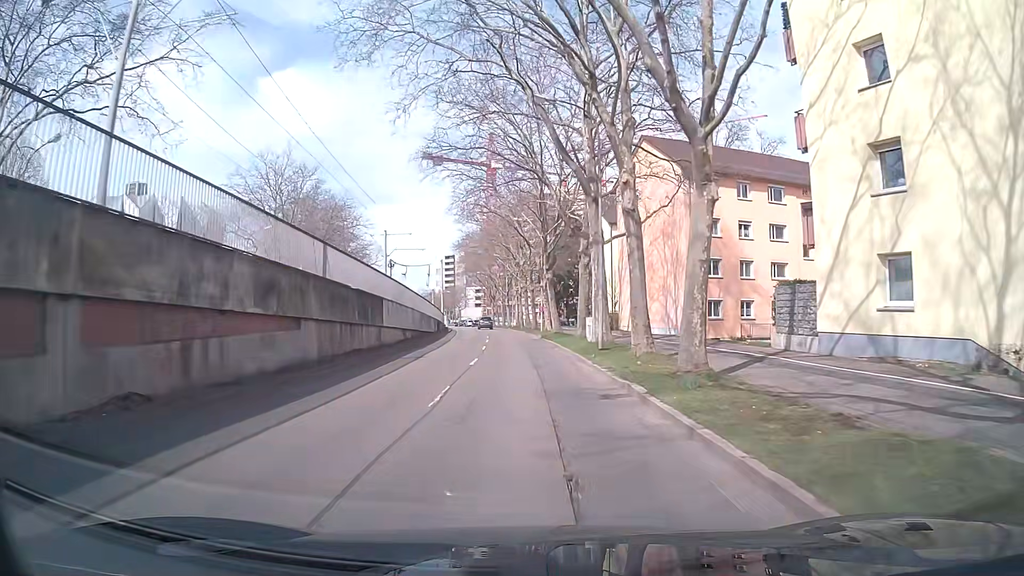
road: tertiary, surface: asphalt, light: Day
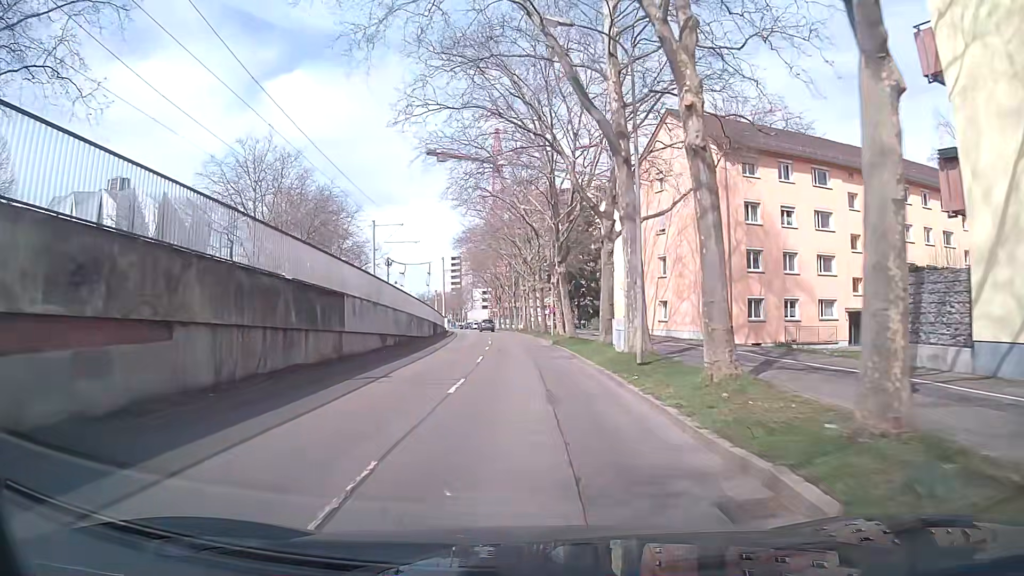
(-0.1, +6.9) m; -2°
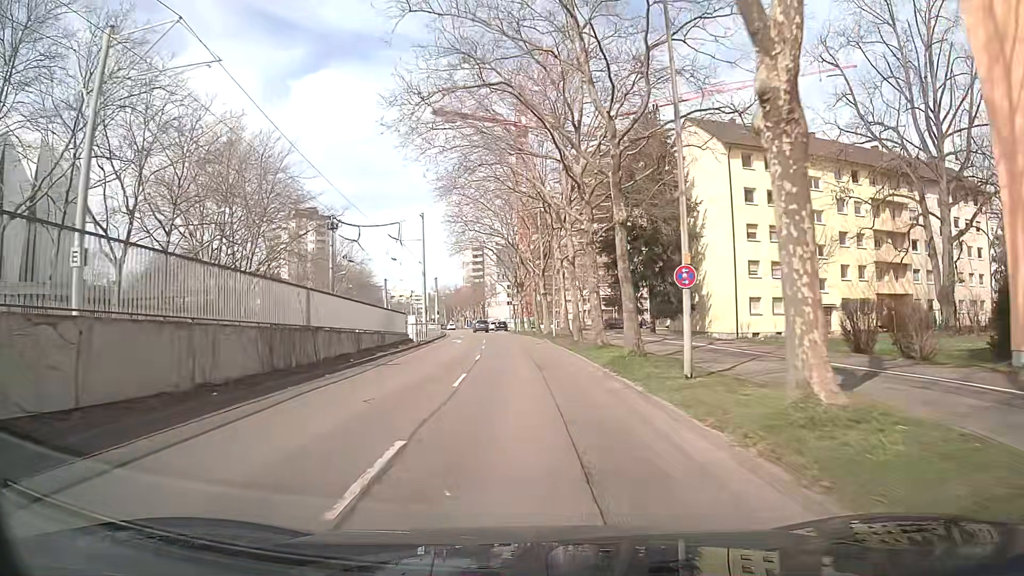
(-0.6, +35.2) m; -2°
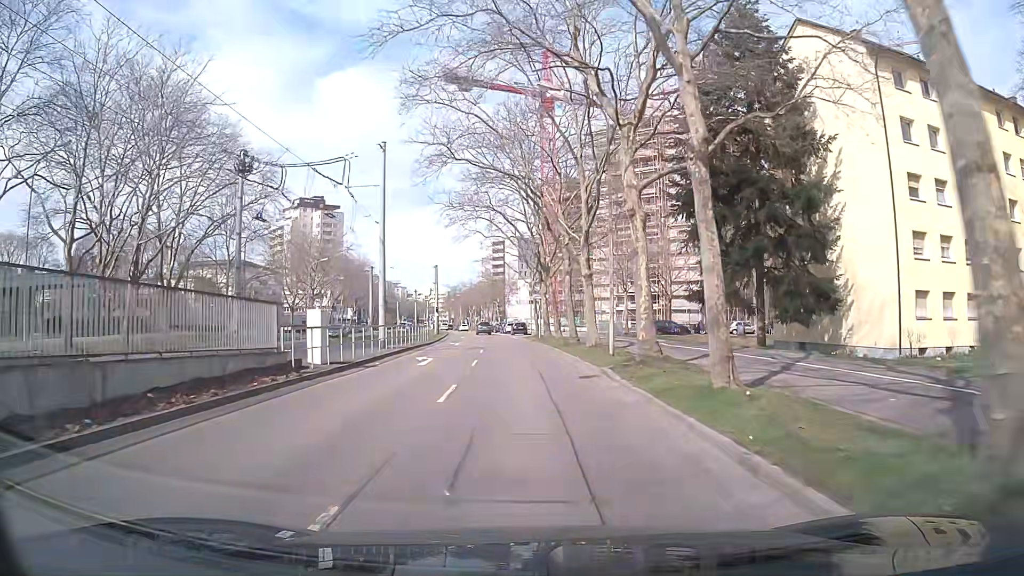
(-0.3, +20.6) m; -2°
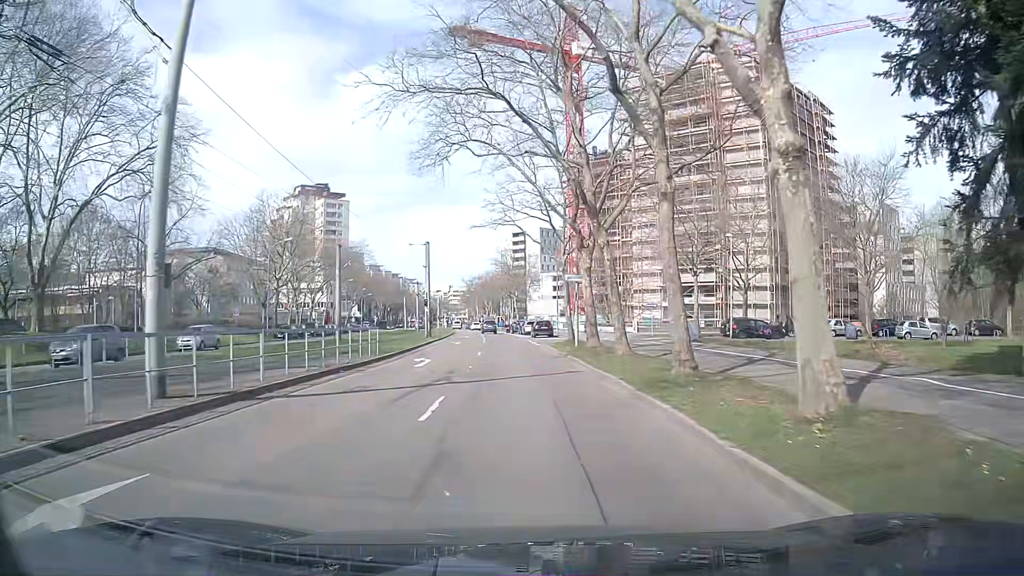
(-0.1, +20.2) m; -1°
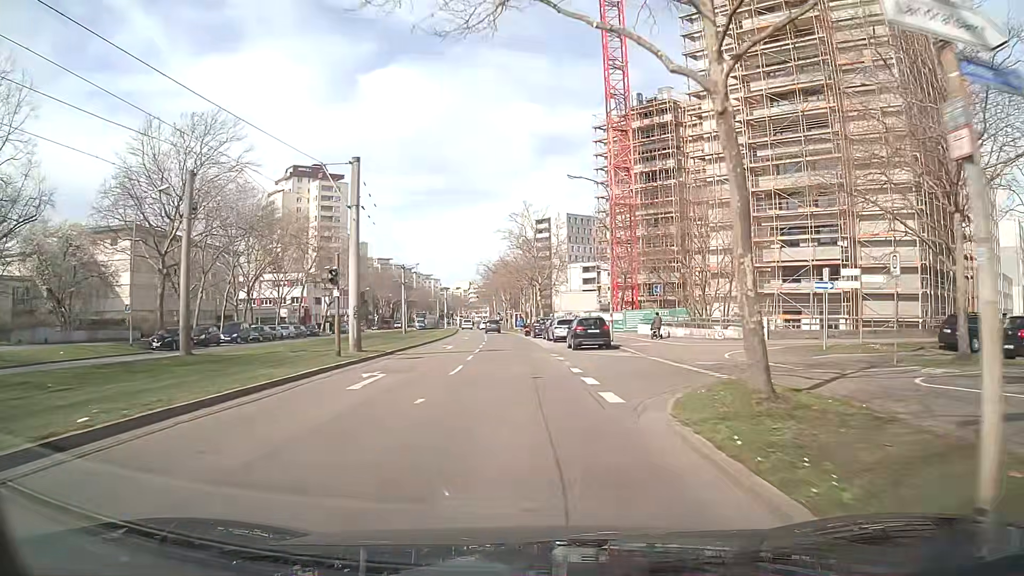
(-0.8, +27.7) m; -3°
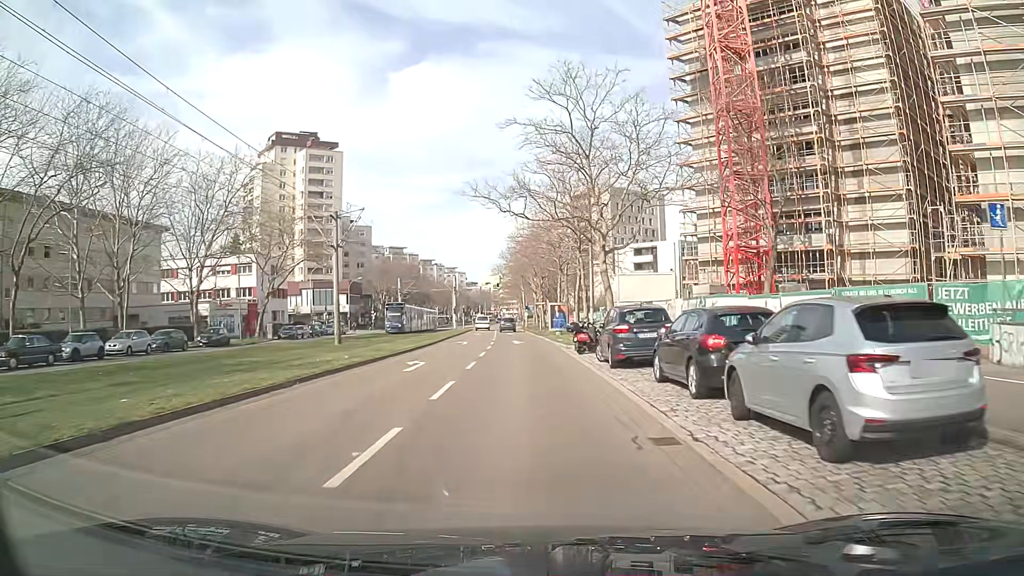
(-0.8, +35.3) m; -3°
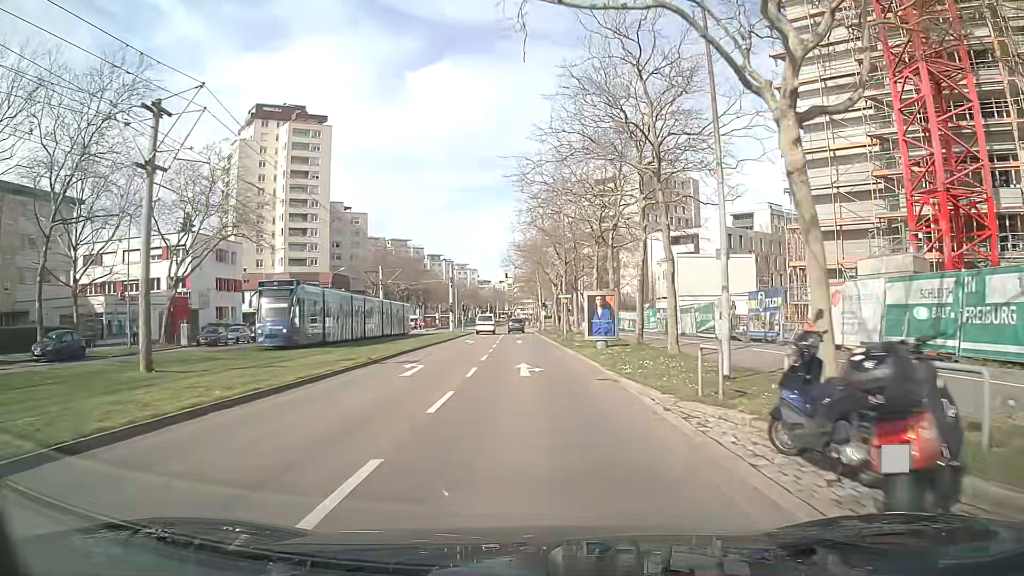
(-0.2, +21.3) m; -1°
(0, +10) (0, +20) (0, +30) (0, +40) (-1, +50) (-1, +60) (-1, +70) (-1, +80) (-2, +90) (-2, +100) m
